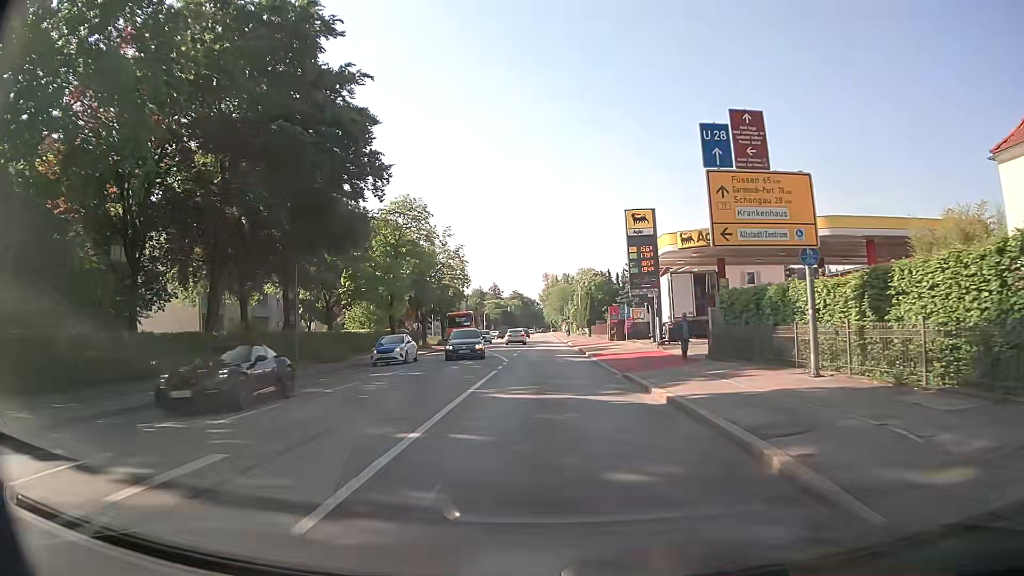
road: secondary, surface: asphalt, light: Day
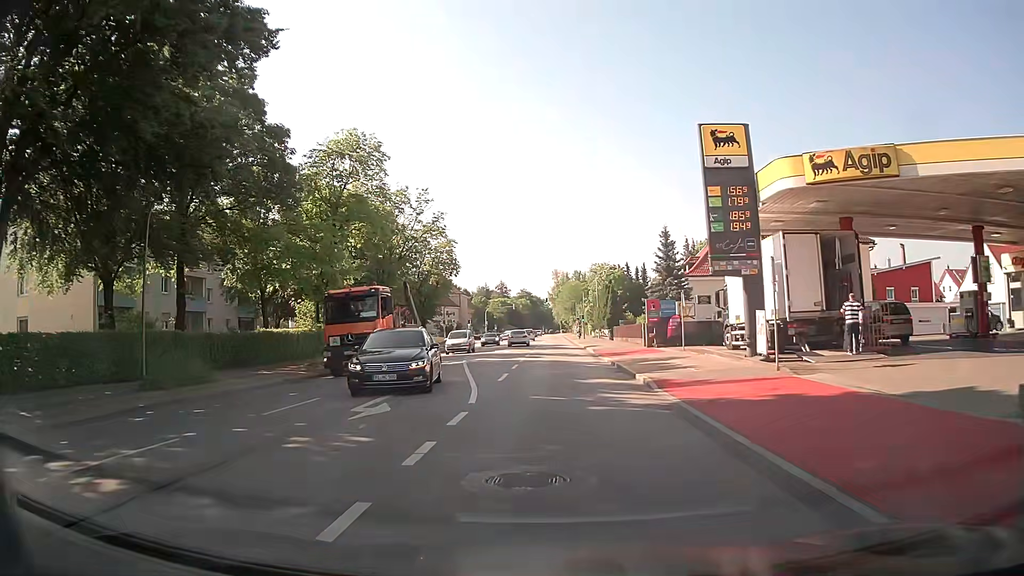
(0.0, +16.6) m; 0°
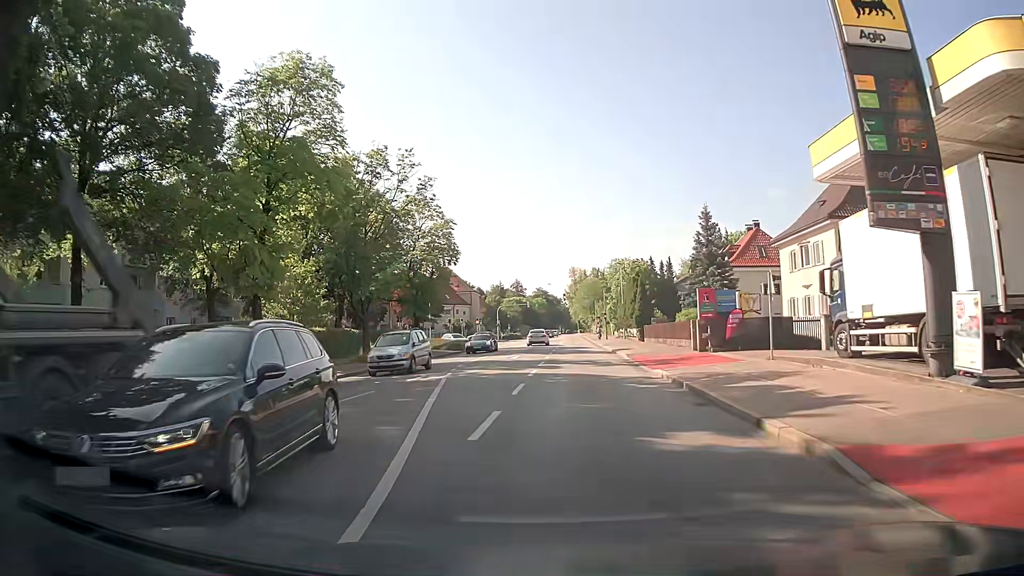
(-0.1, +10.1) m; -1°
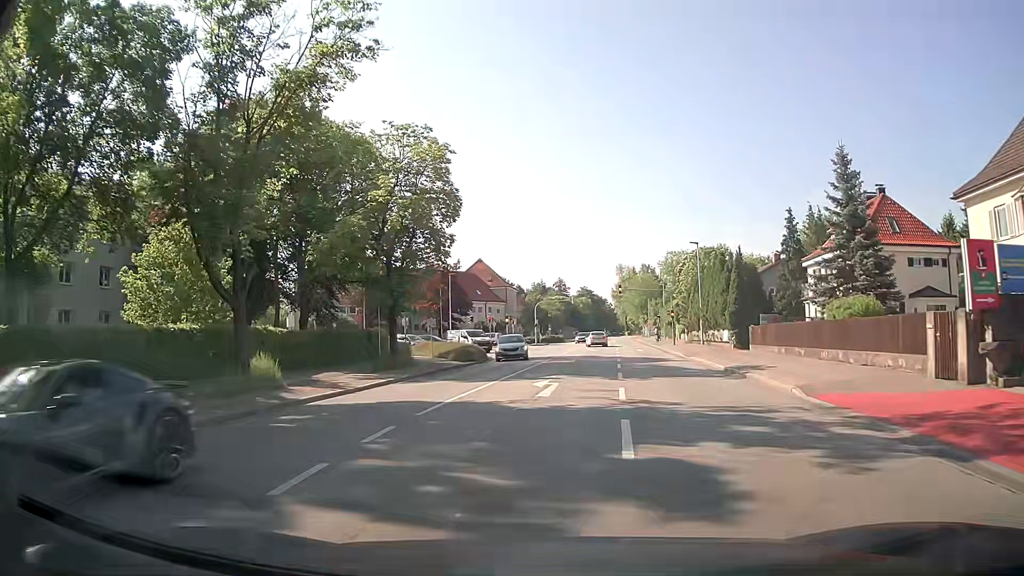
(-0.6, +18.9) m; -4°
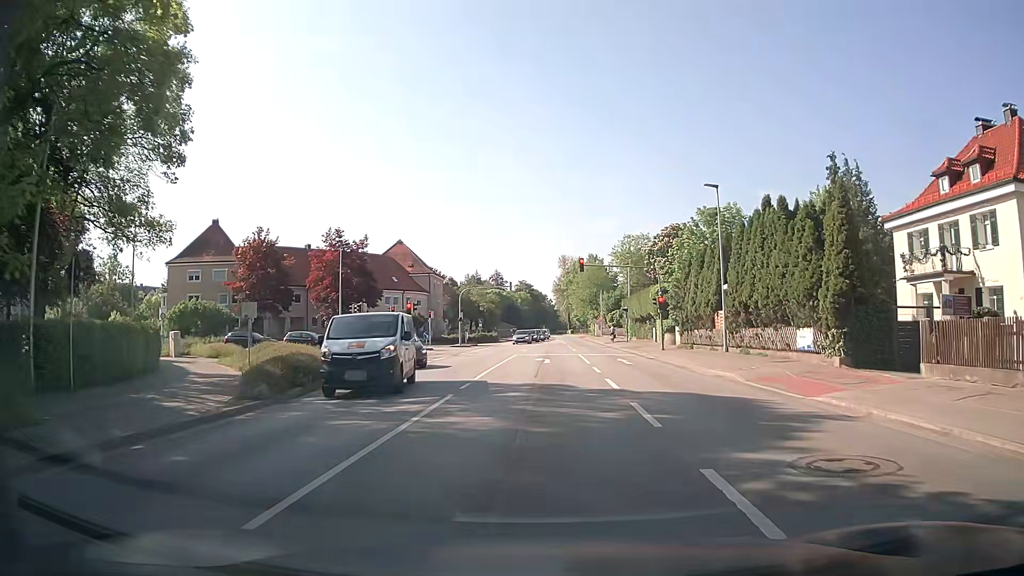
(+0.6, +21.9) m; +5°
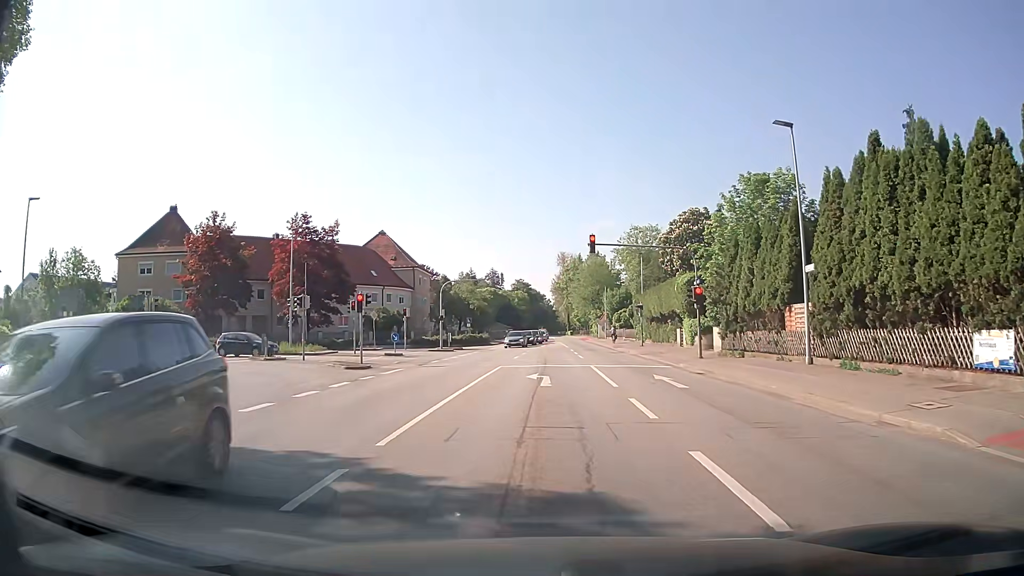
(0.0, +10.8) m; 0°
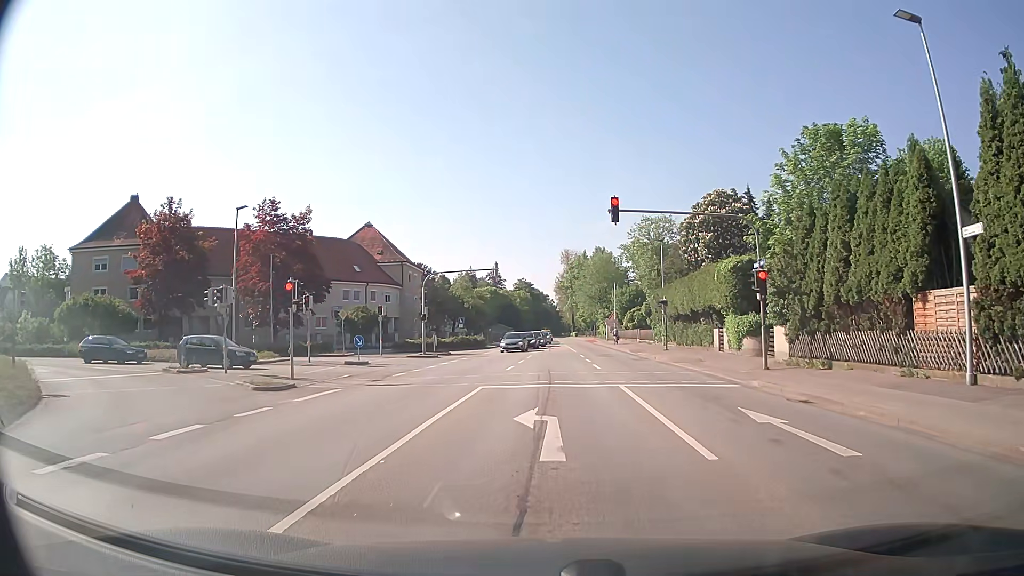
(0.0, +9.2) m; 0°
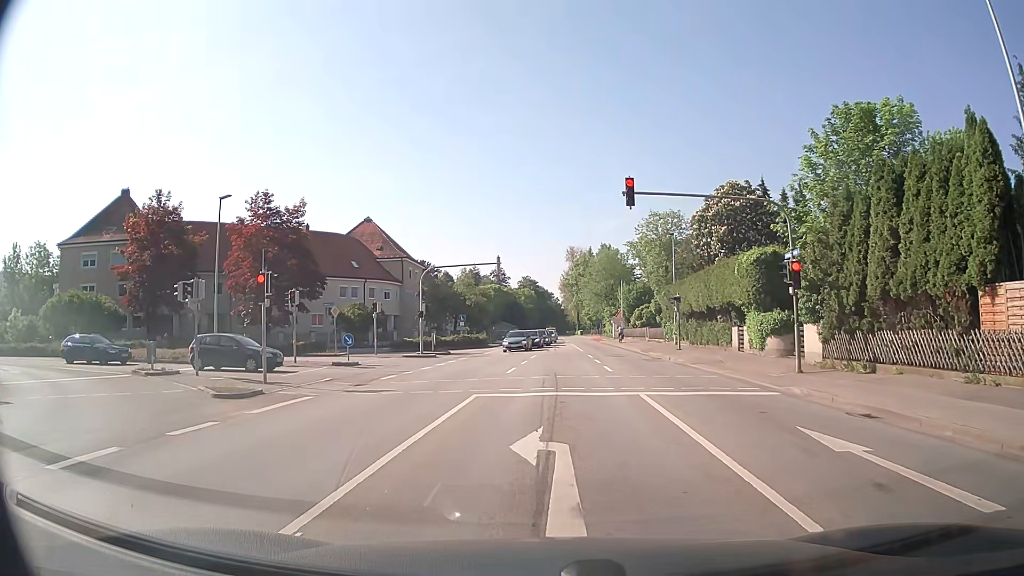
(0.0, +2.7) m; -2°
(0, +10) (0, +20) (0, +30) (-7, +37) (-17, +38) (-27, +38) (-36, +36) (-46, +35) (-56, +35) (-66, +35) m
